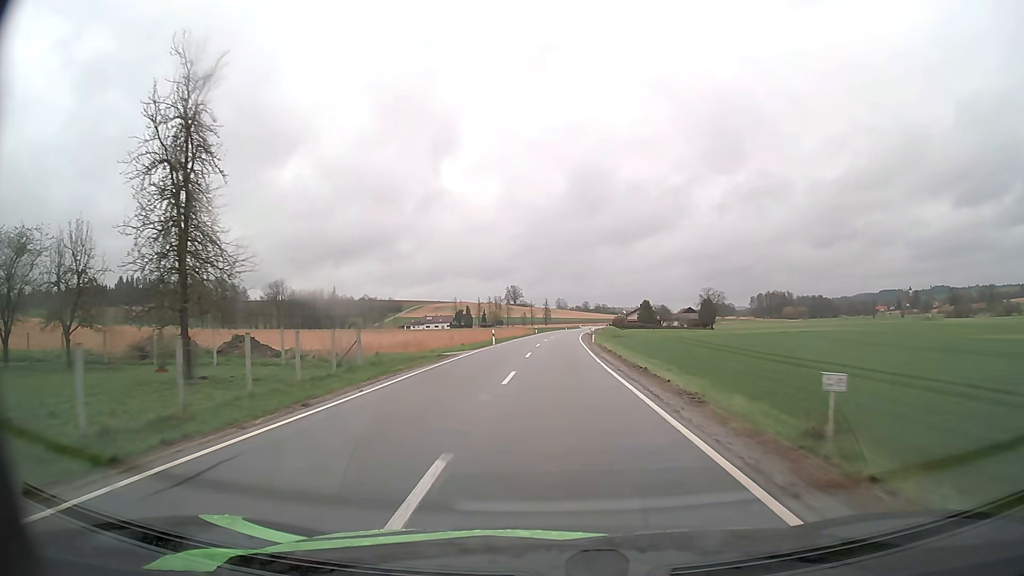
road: secondary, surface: asphalt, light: Day
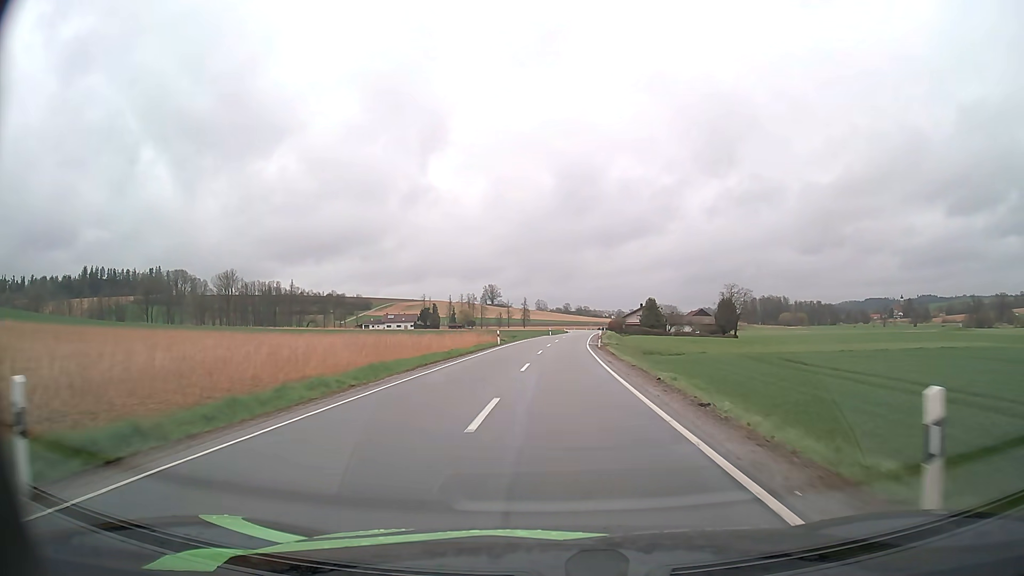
(+0.3, +42.4) m; +2°
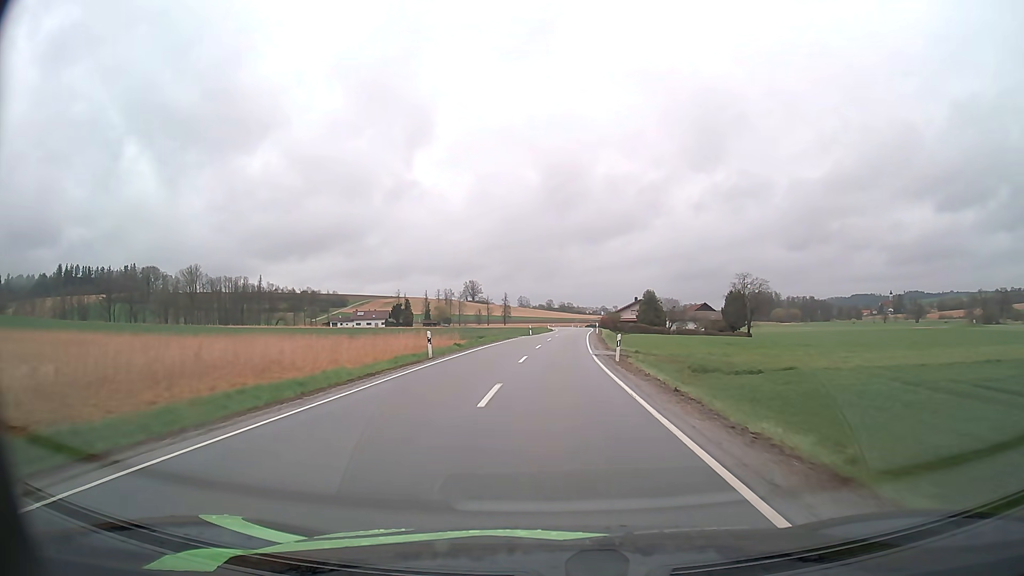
(+0.3, +22.2) m; +2°
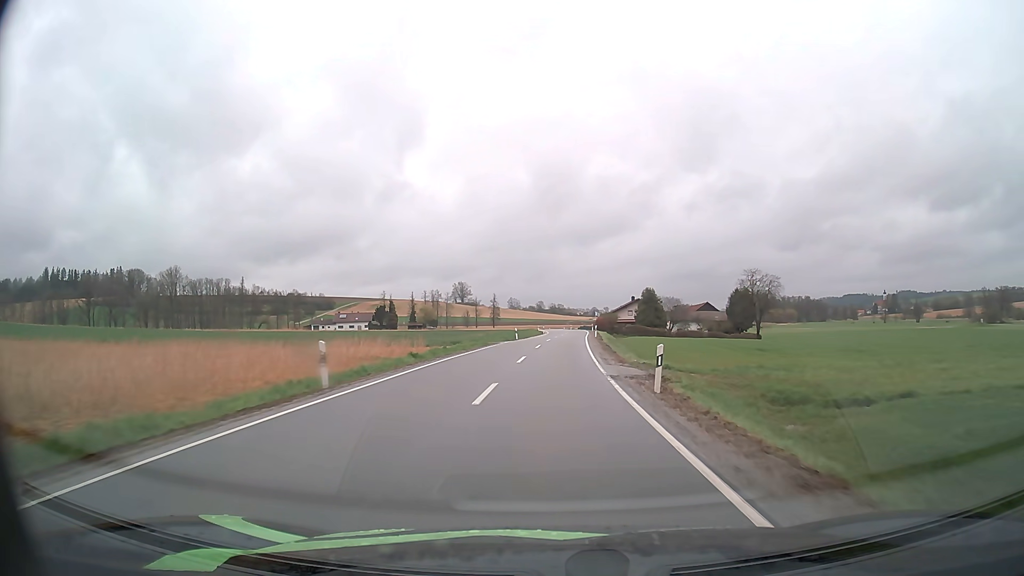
(+0.1, +11.4) m; +1°
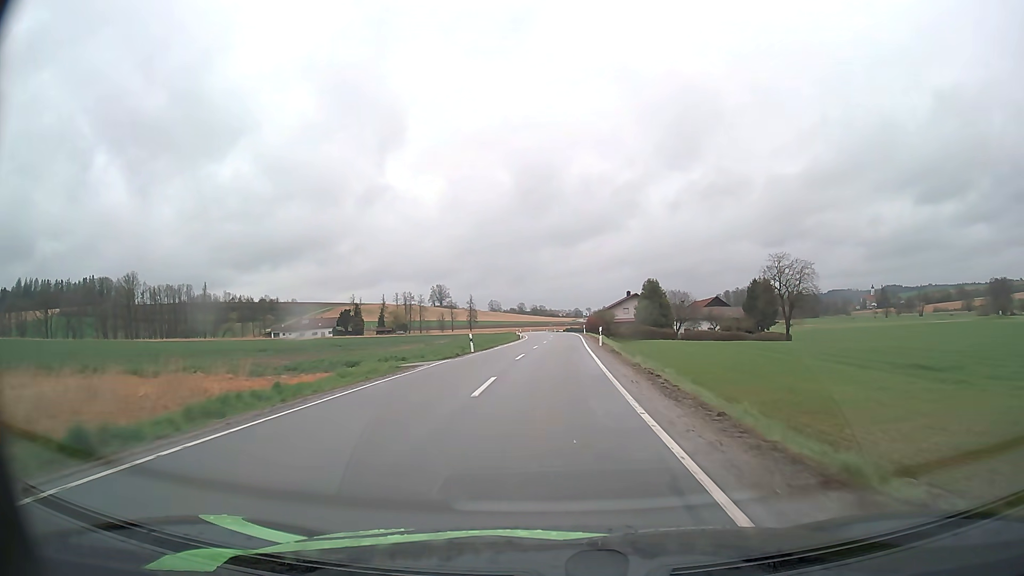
(+0.4, +23.0) m; +2°
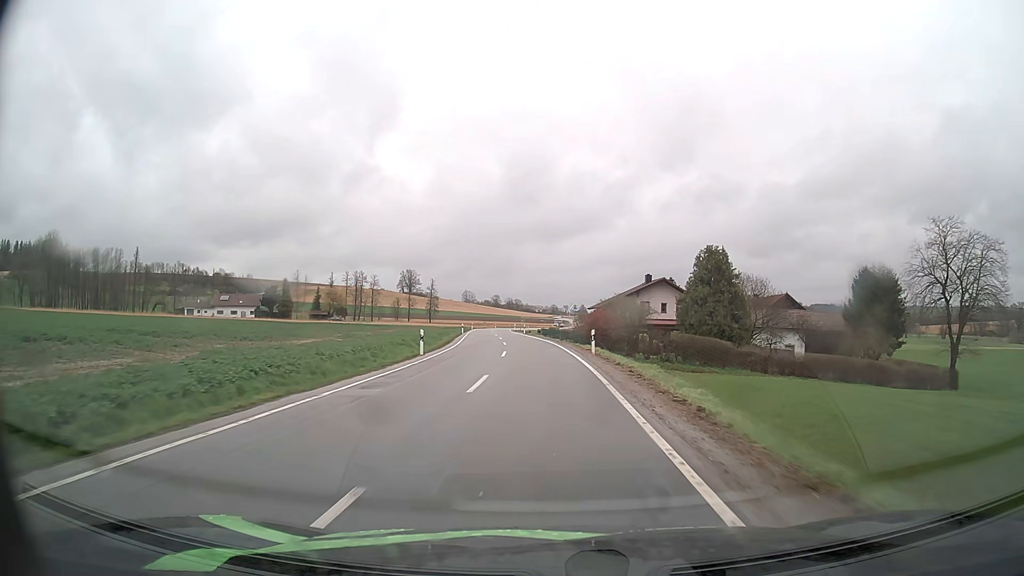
(+1.0, +46.6) m; +2°
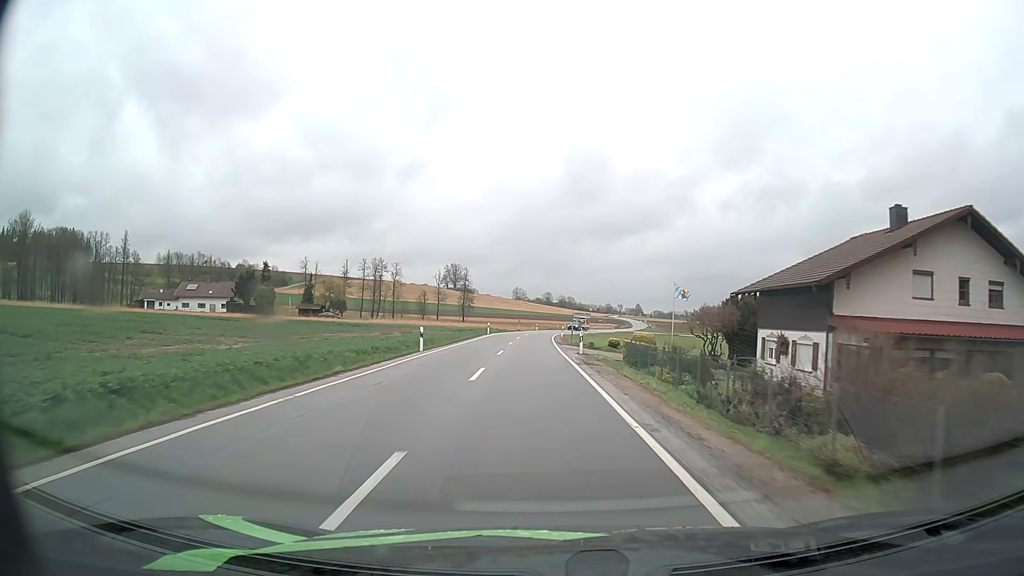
(-1.6, +46.1) m; -4°
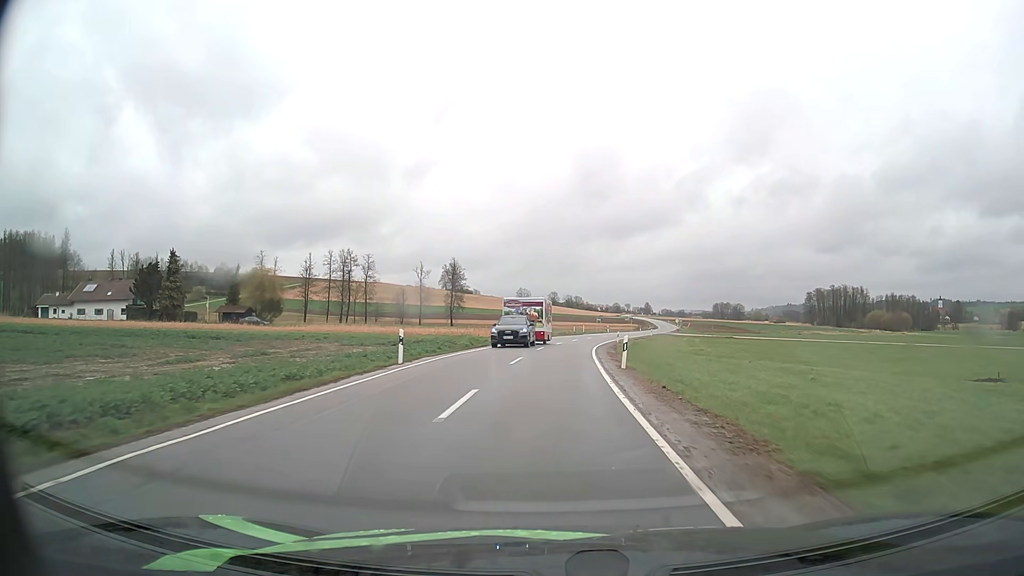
(-0.9, +41.7) m; -1°
(0, +10) (0, +20) (+1, +30) (+1, +40) (+2, +50) (+4, +60) (+5, +70) (+7, +79) (+9, +89) (+12, +99) m
